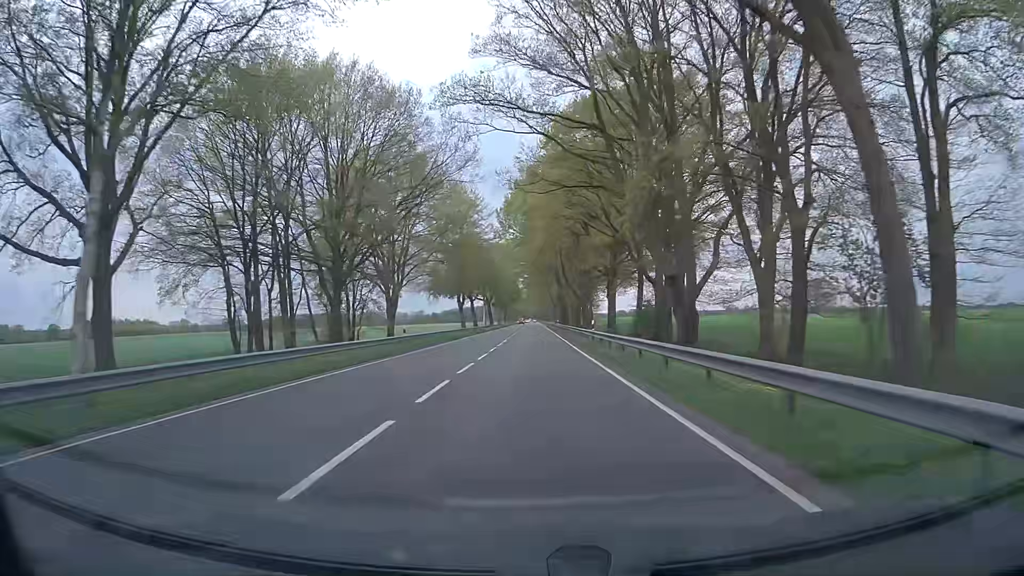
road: primary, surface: asphalt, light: Day
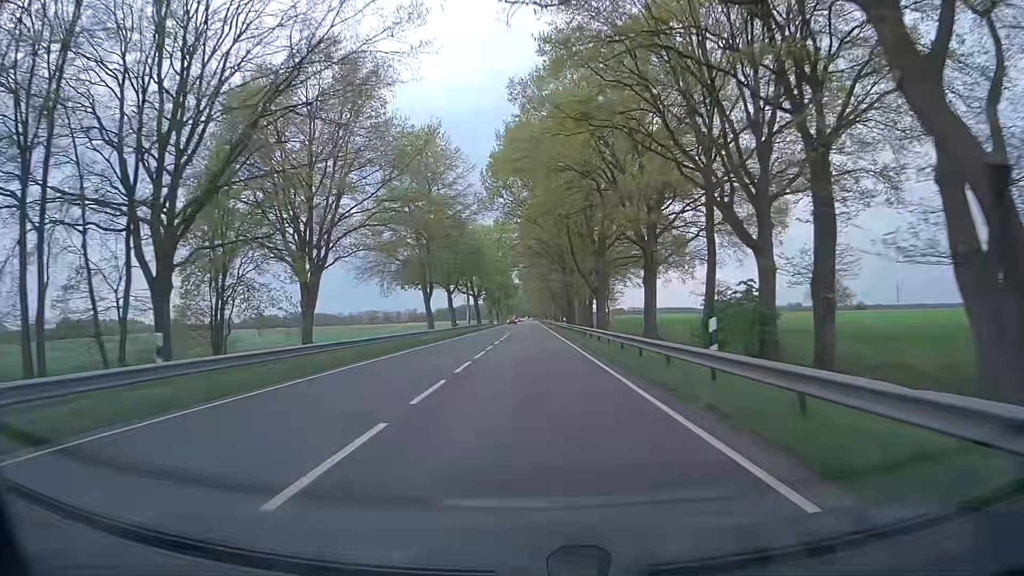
(+0.2, +24.8) m; +1°
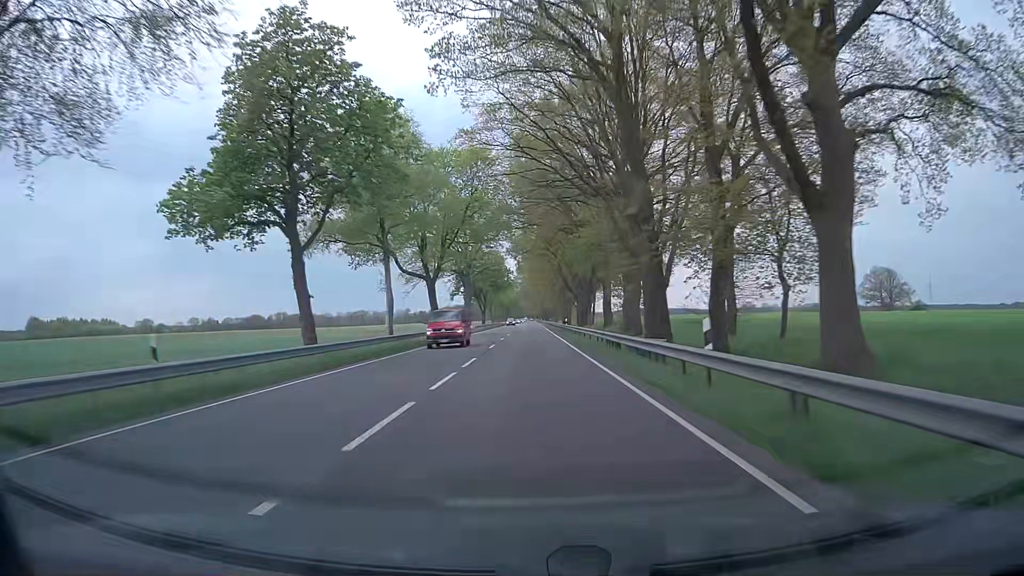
(-0.1, +52.8) m; 0°
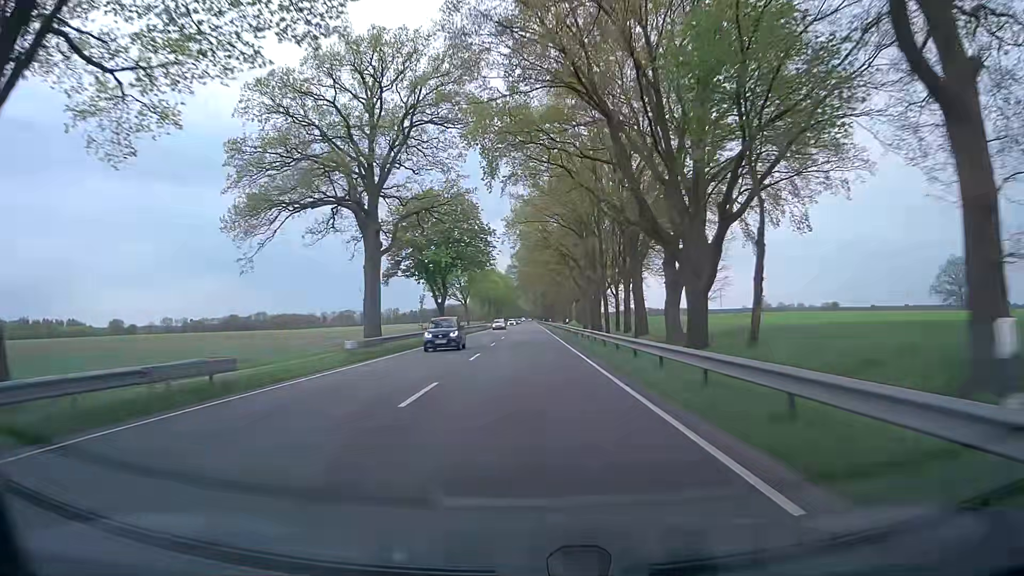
(0.0, +56.9) m; 0°
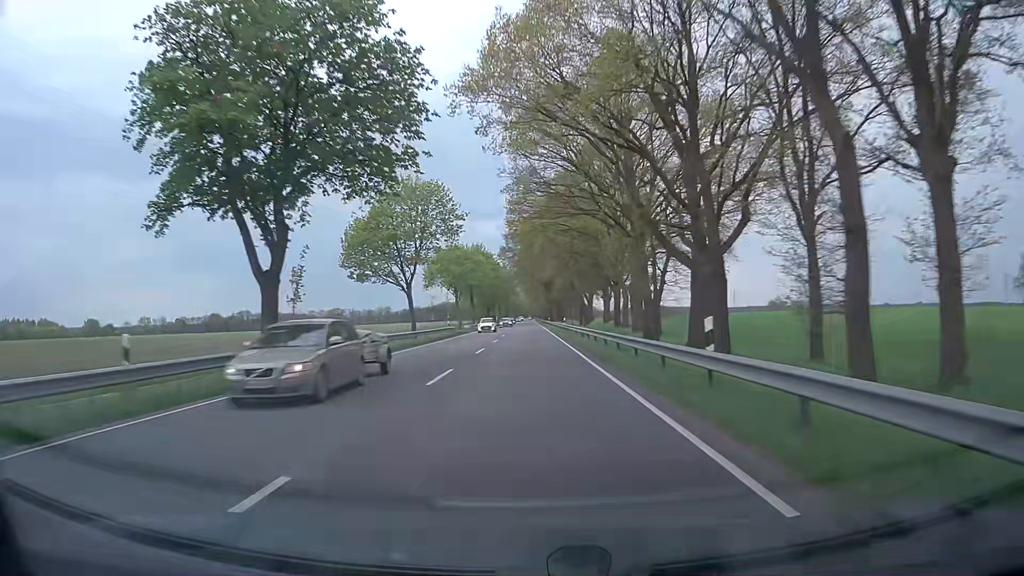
(+0.1, +45.0) m; 0°
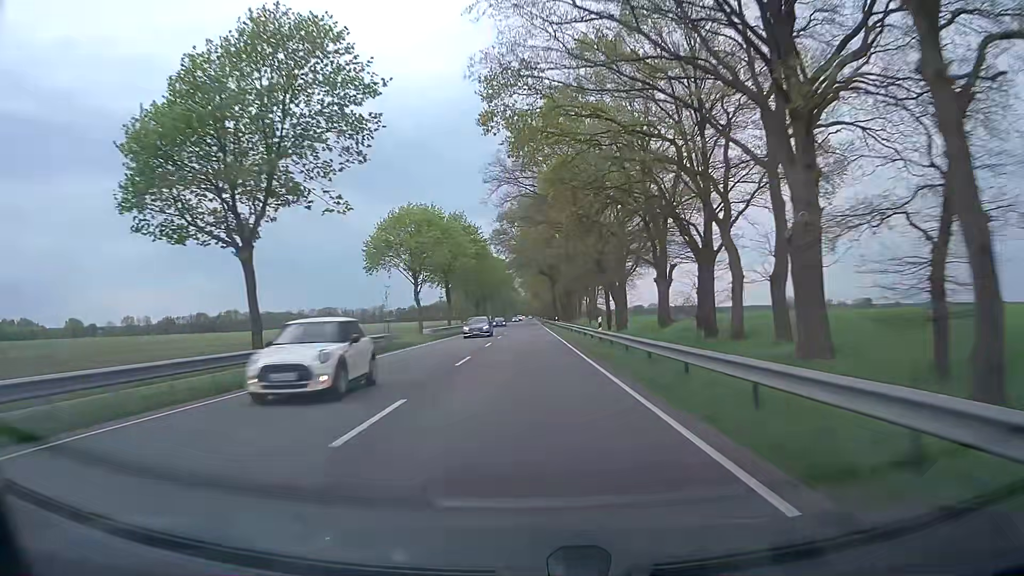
(-0.1, +30.6) m; 0°
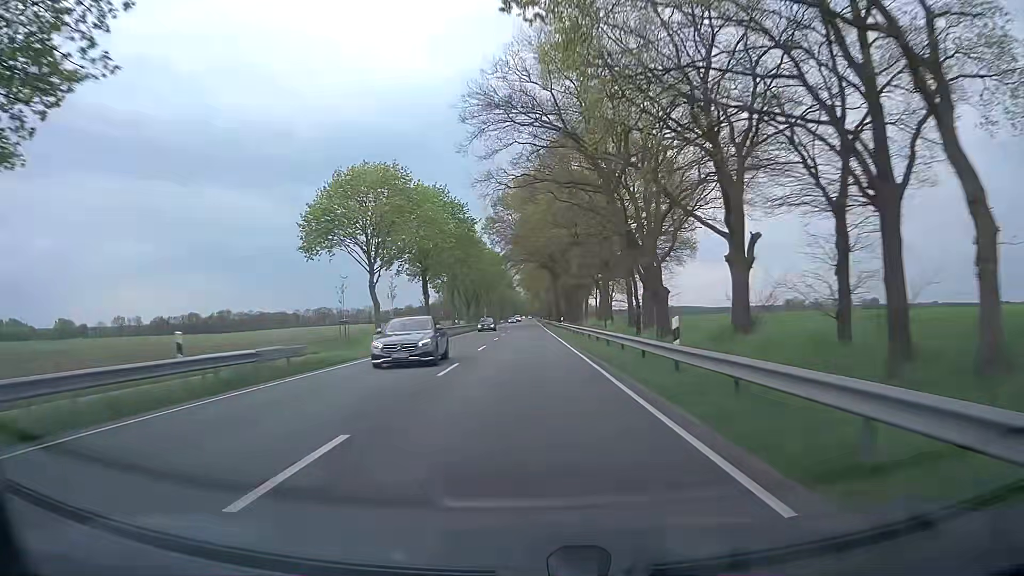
(0.0, +15.4) m; 0°
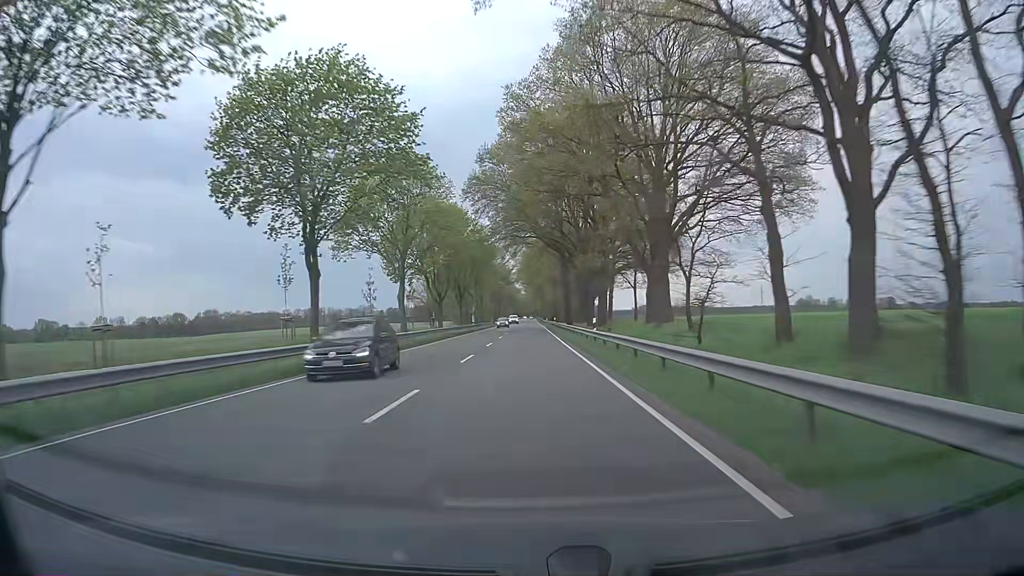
(-0.1, +31.0) m; 0°
(0, +10) (0, +20) (0, +30) (0, +40) (0, +50) (0, +60) (0, +70) (0, +80) (0, +90) (0, +100) m
